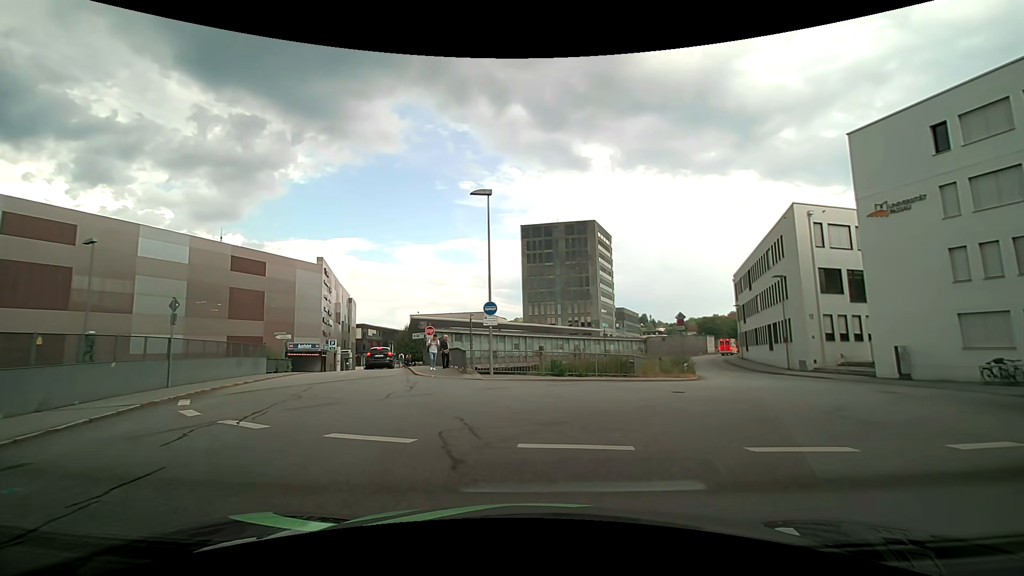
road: residential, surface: asphalt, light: Day
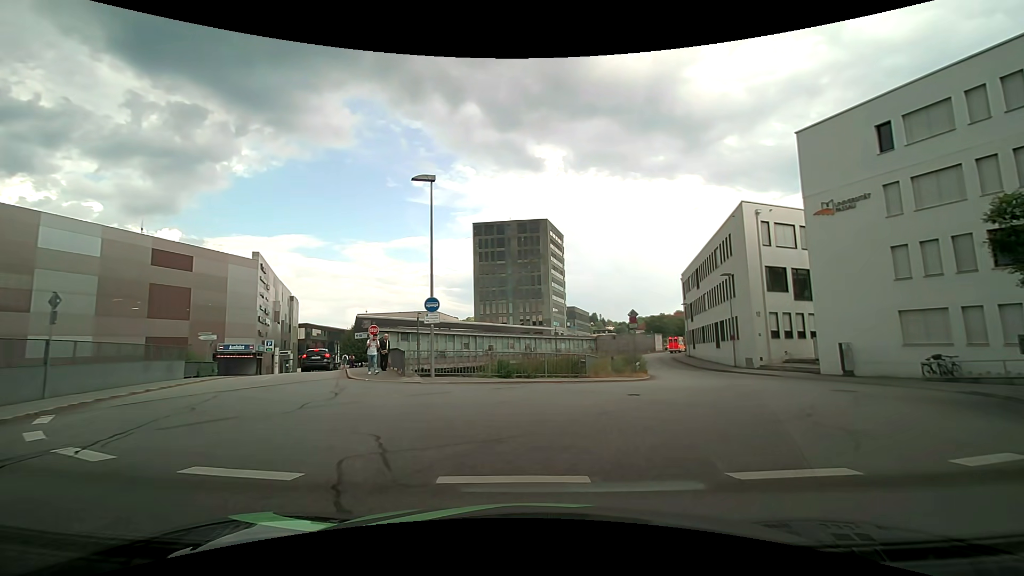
(+0.1, +1.7) m; +4°
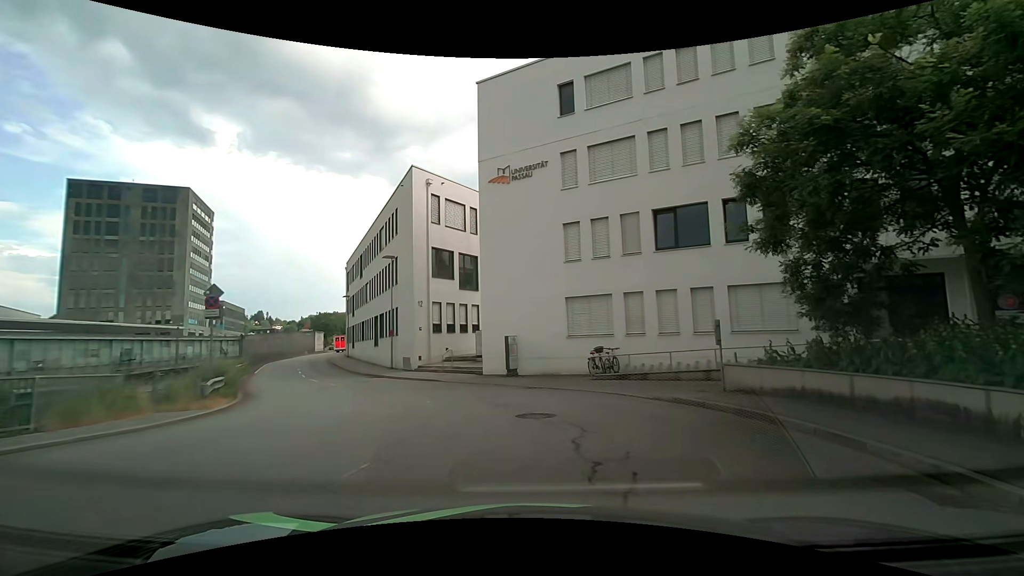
(+3.6, +9.9) m; +37°
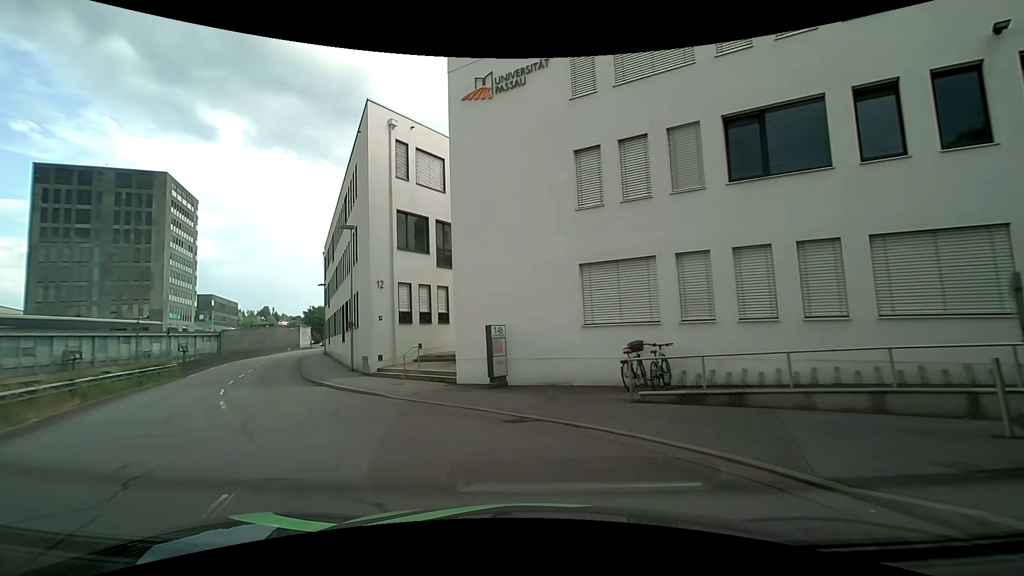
(+0.3, +8.3) m; -1°
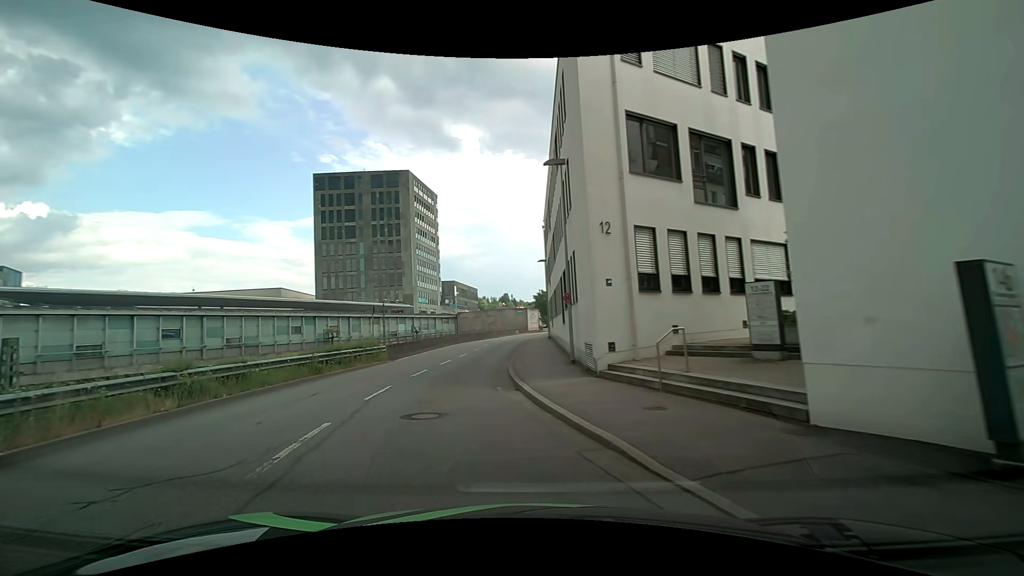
(-2.0, +9.3) m; -26°
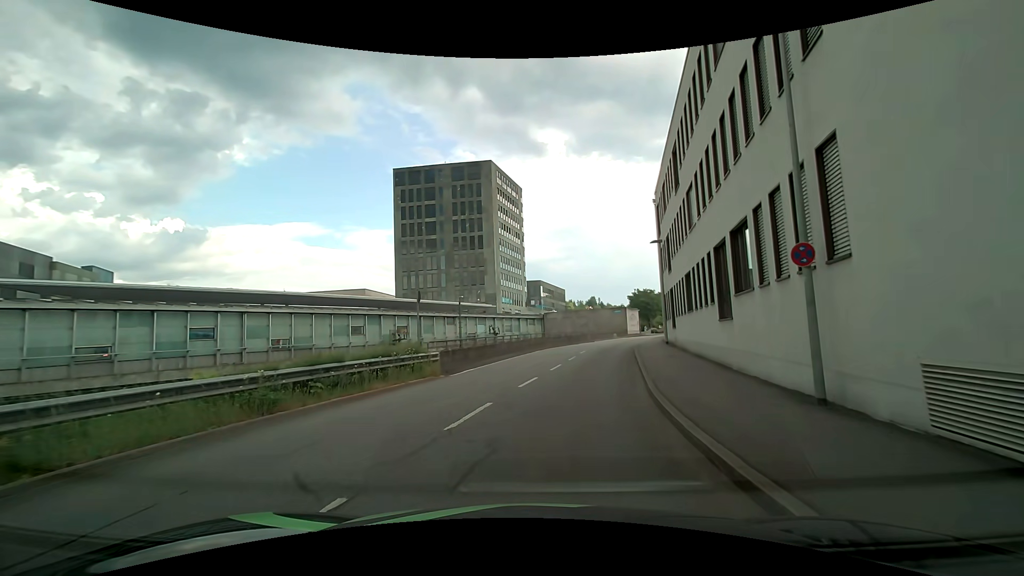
(-1.3, +10.2) m; -10°
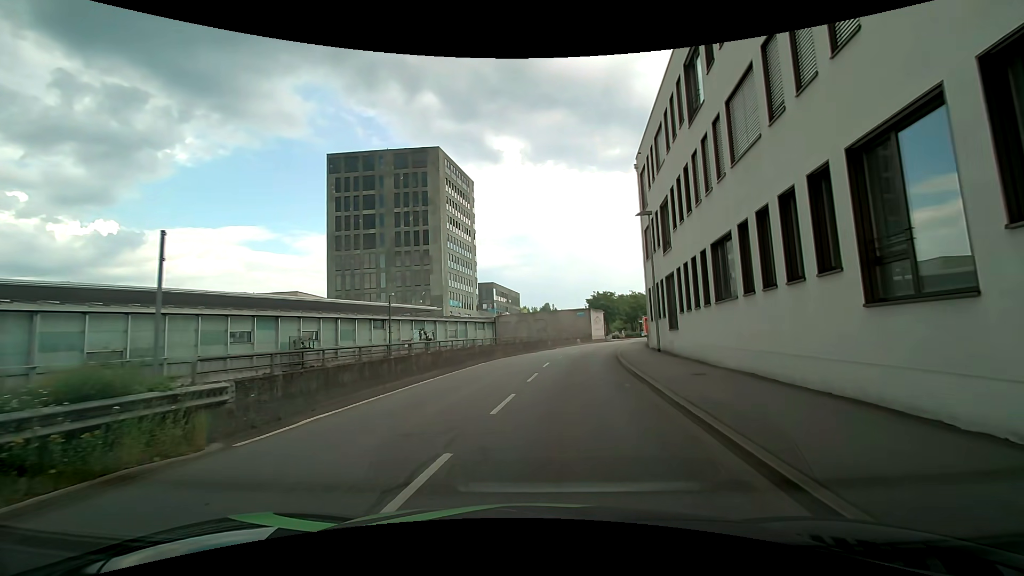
(+0.5, +10.3) m; +7°
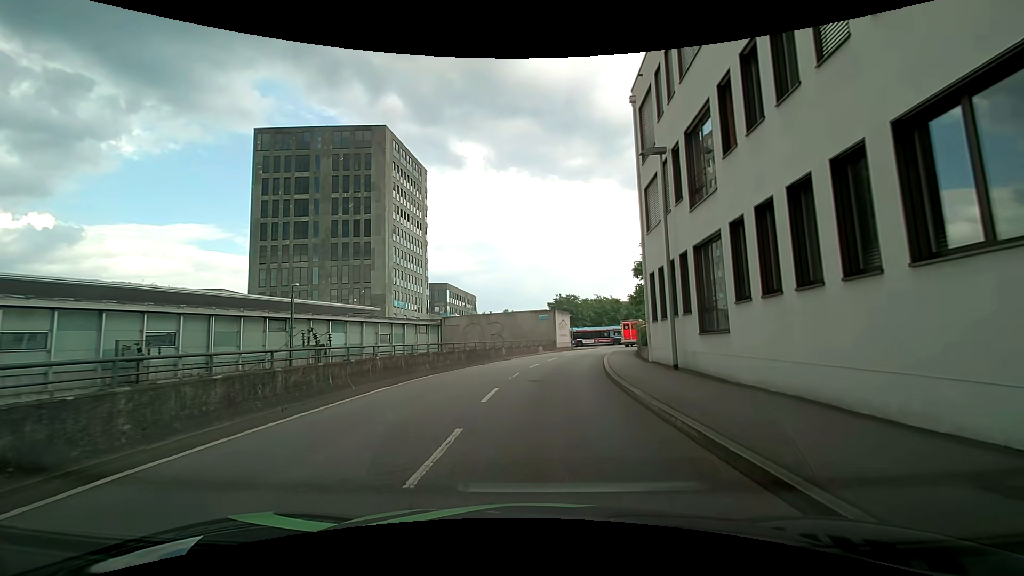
(+0.3, +10.3) m; +4°
